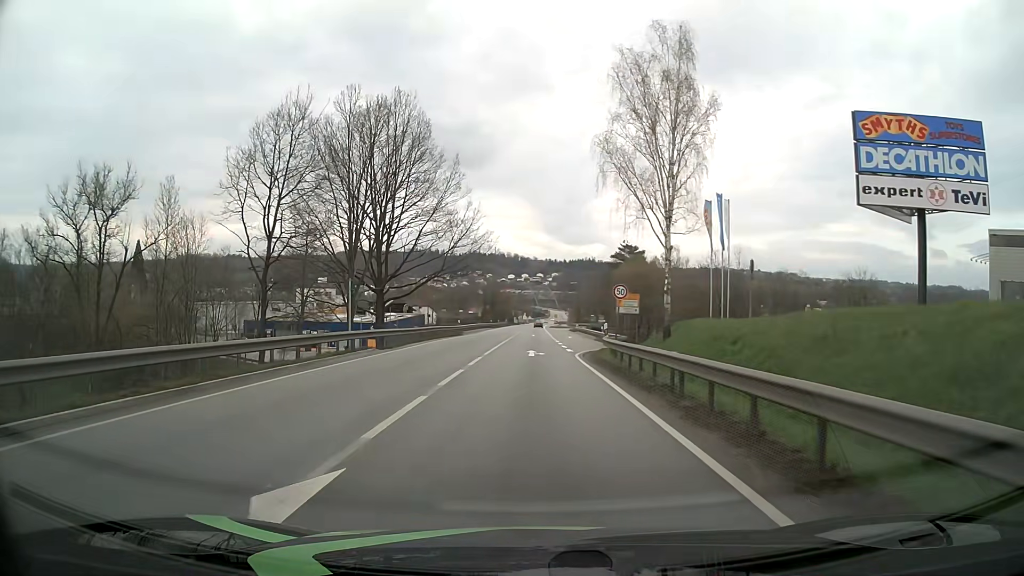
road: primary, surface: asphalt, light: Day
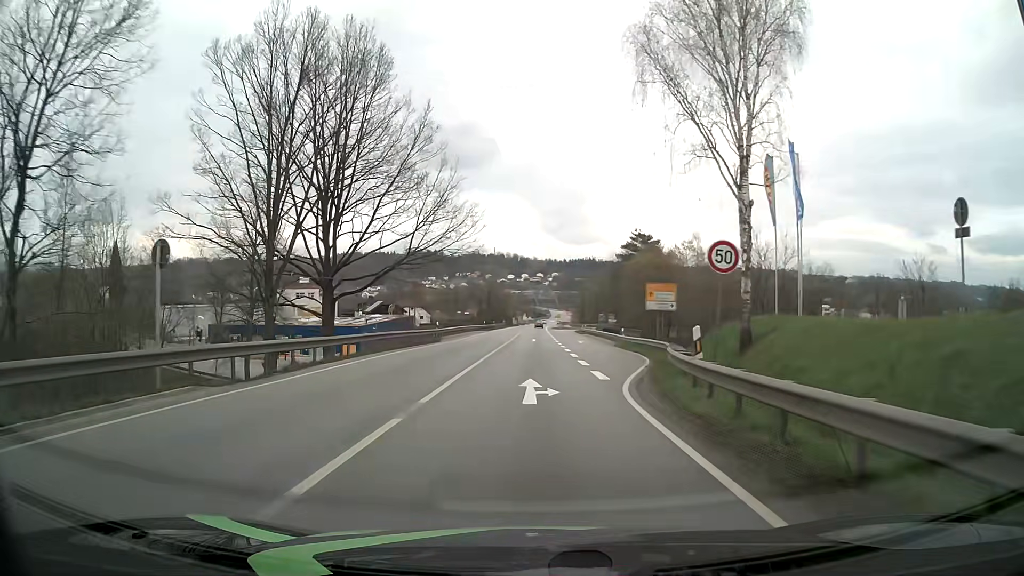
(+0.1, +14.5) m; 0°
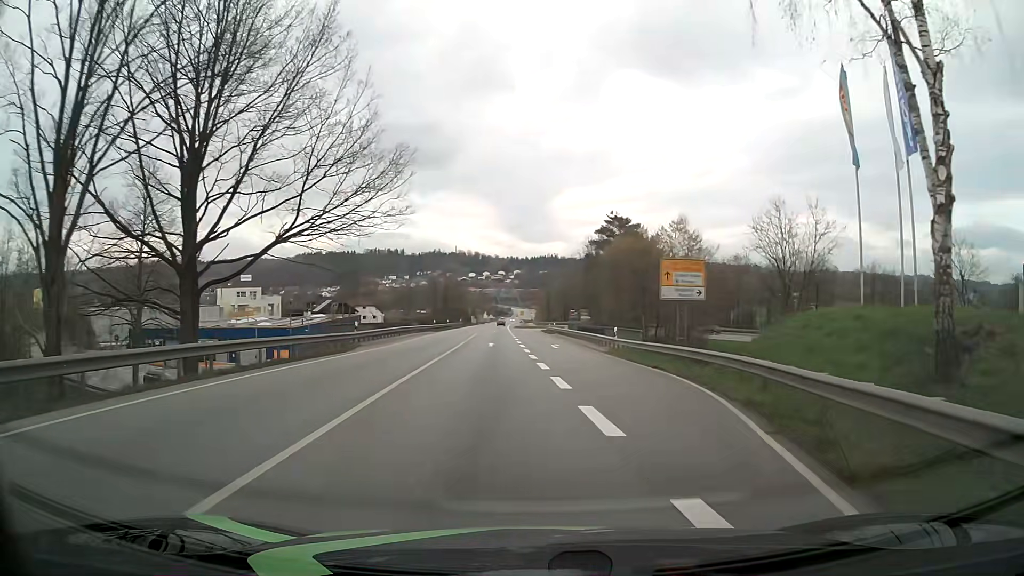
(+0.2, +14.2) m; +3°
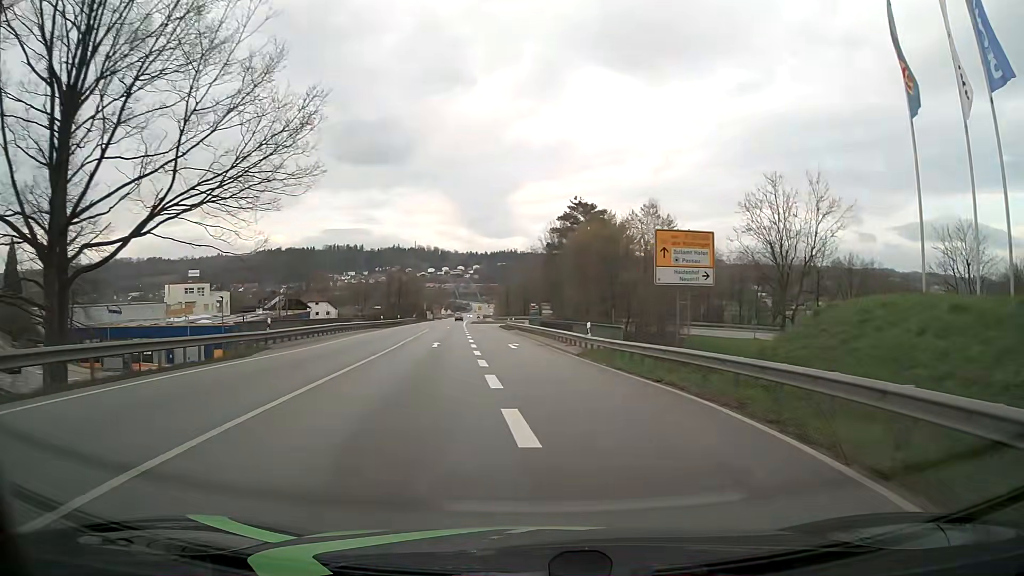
(+0.2, +7.0) m; +3°
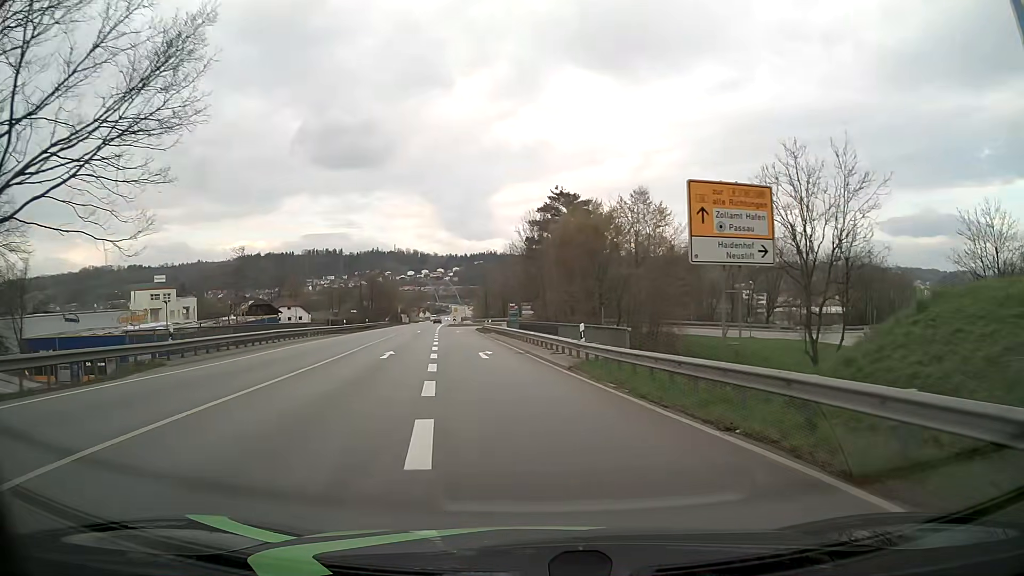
(+0.2, +6.9) m; +3°
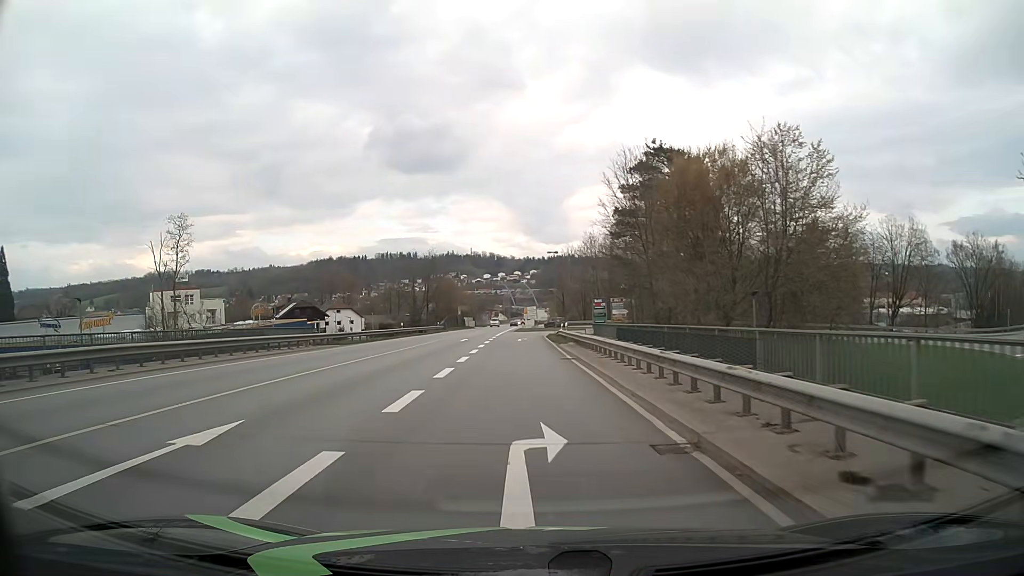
(-1.2, +20.4) m; -7°
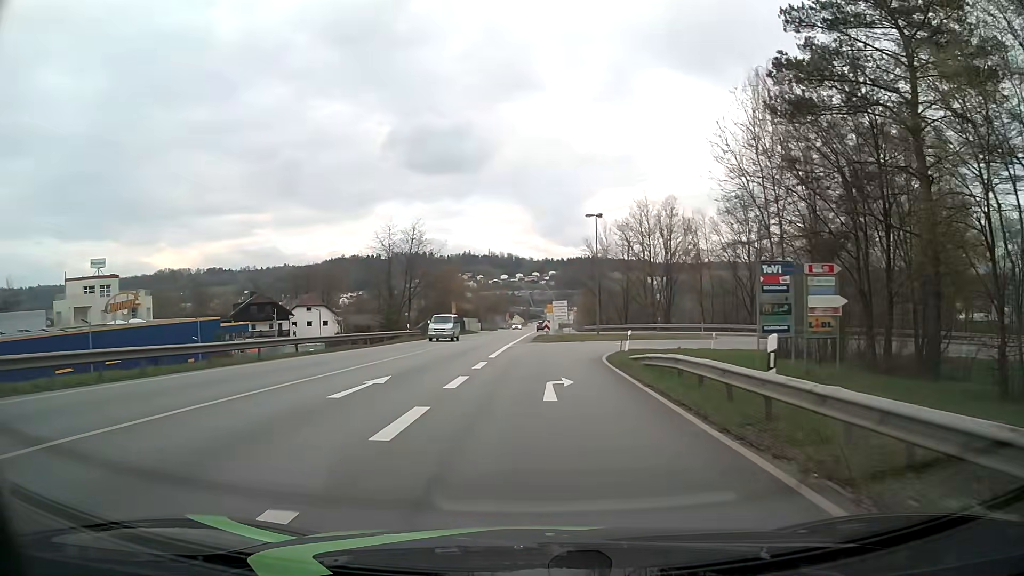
(-1.0, +32.4) m; -2°
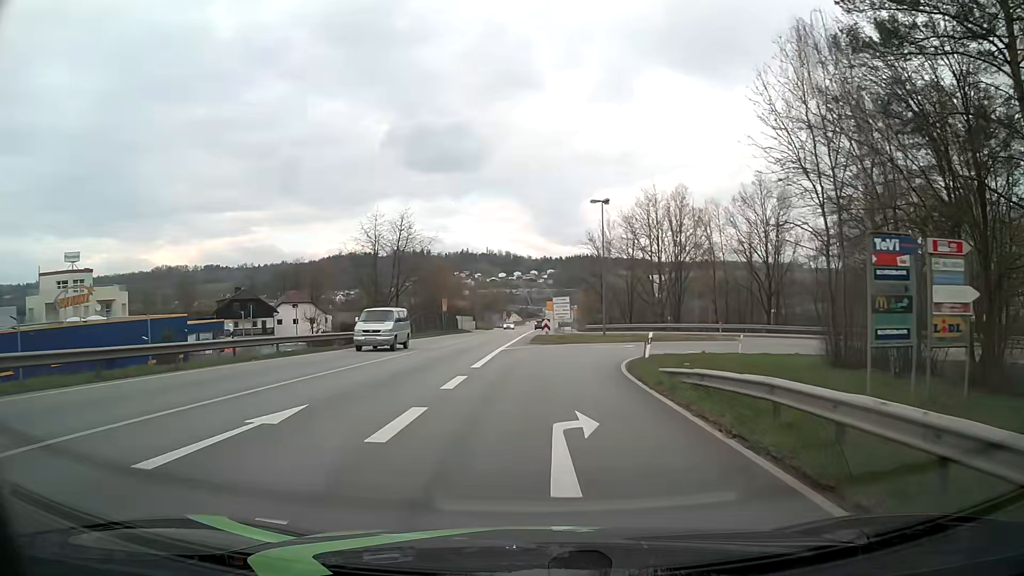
(0.0, +6.1) m; 0°
(0, +10) (0, +20) (+1, +30) (+5, +39) (+13, +45) (+23, +46) (+32, +43) (+41, +39) (+50, +33) (+57, +27) m
